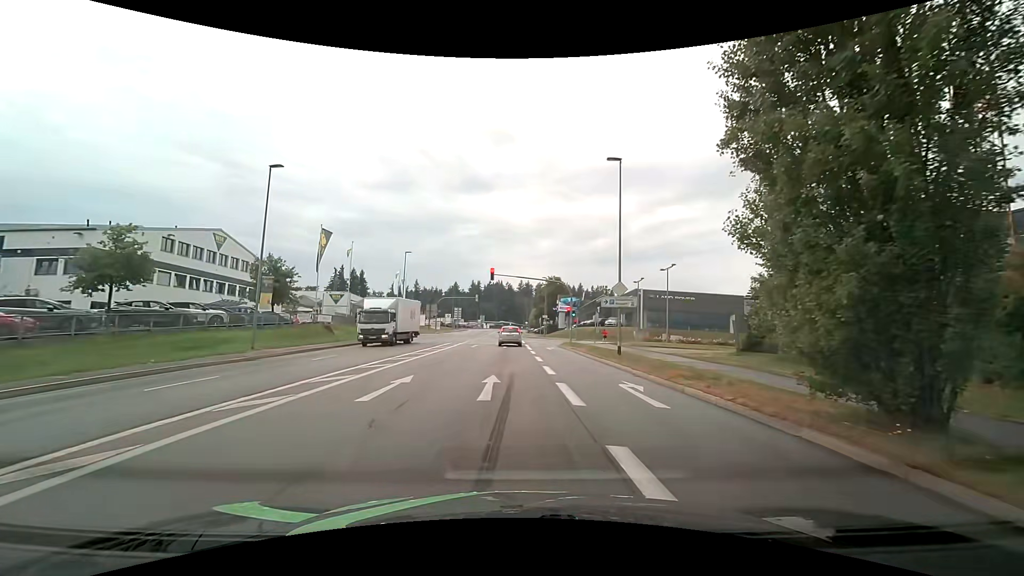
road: tertiary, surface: asphalt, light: Day
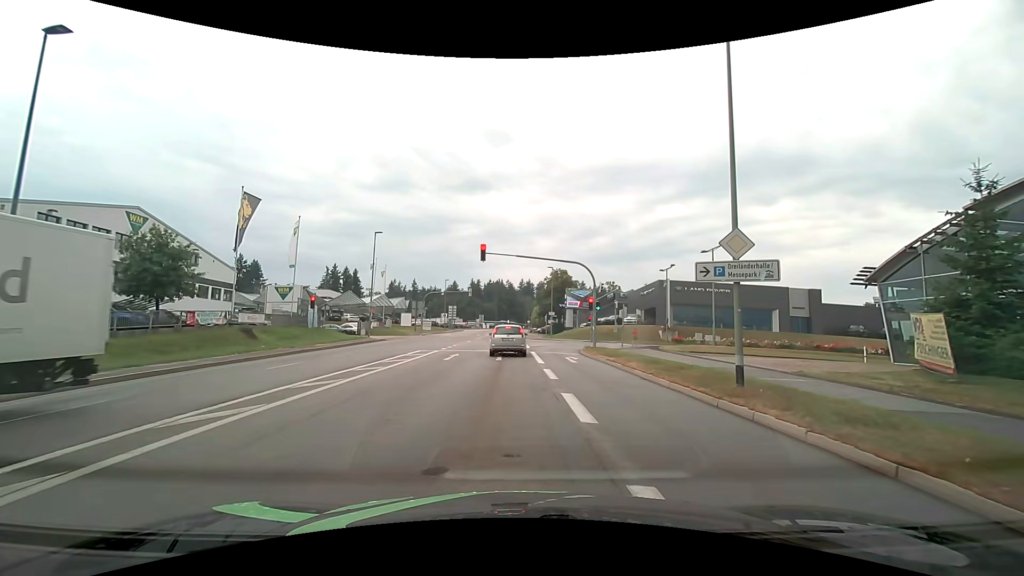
(-0.1, +13.3) m; 0°
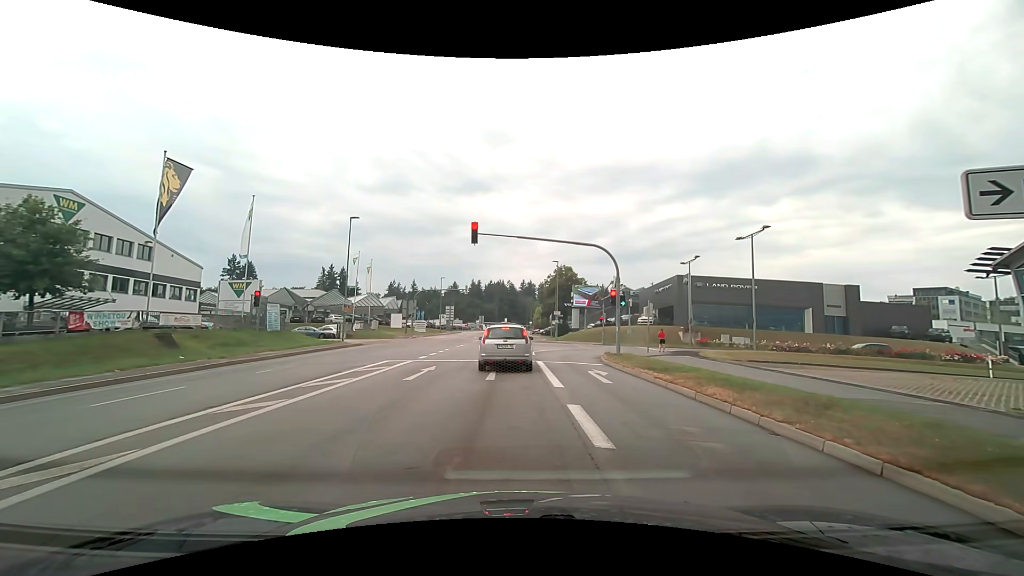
(-0.1, +7.3) m; -1°
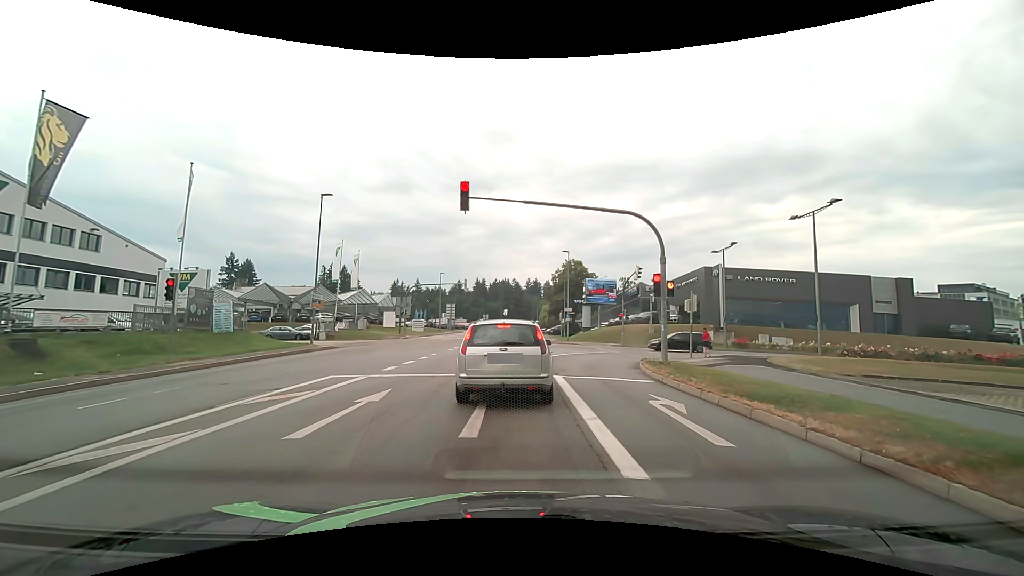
(0.0, +7.0) m; 0°
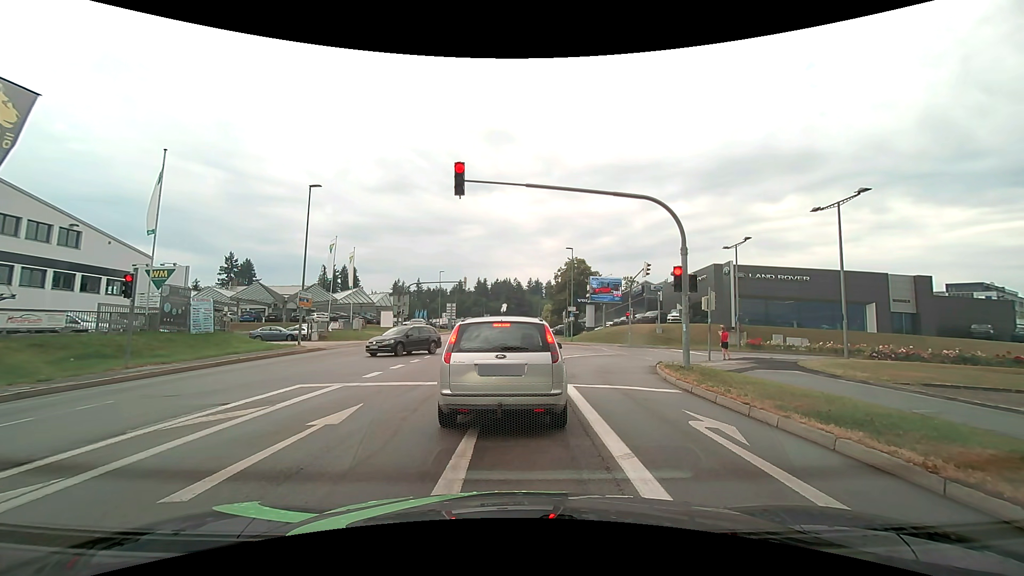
(0.0, +2.1) m; +1°
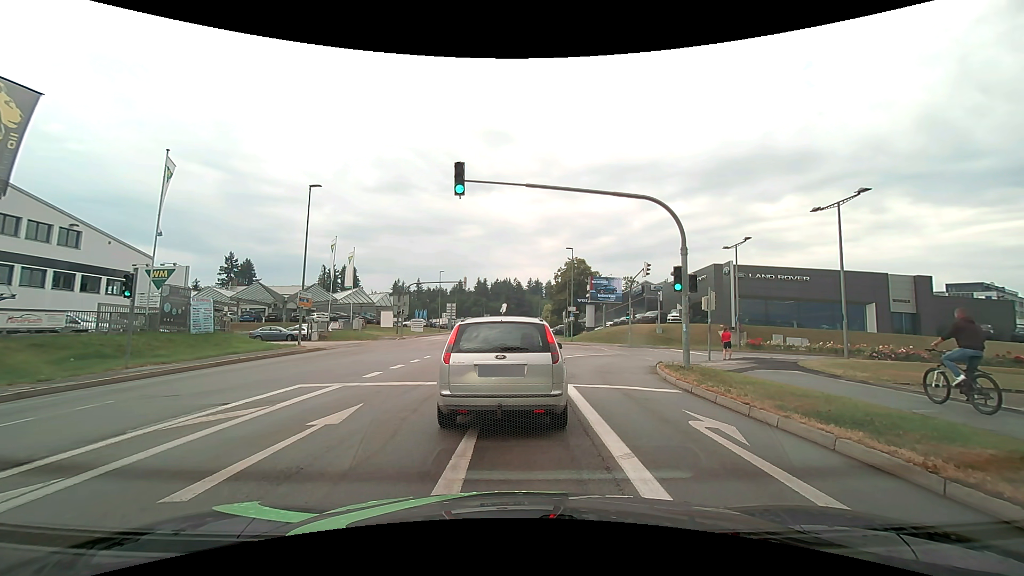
(0.0, 0.0) m; 0°
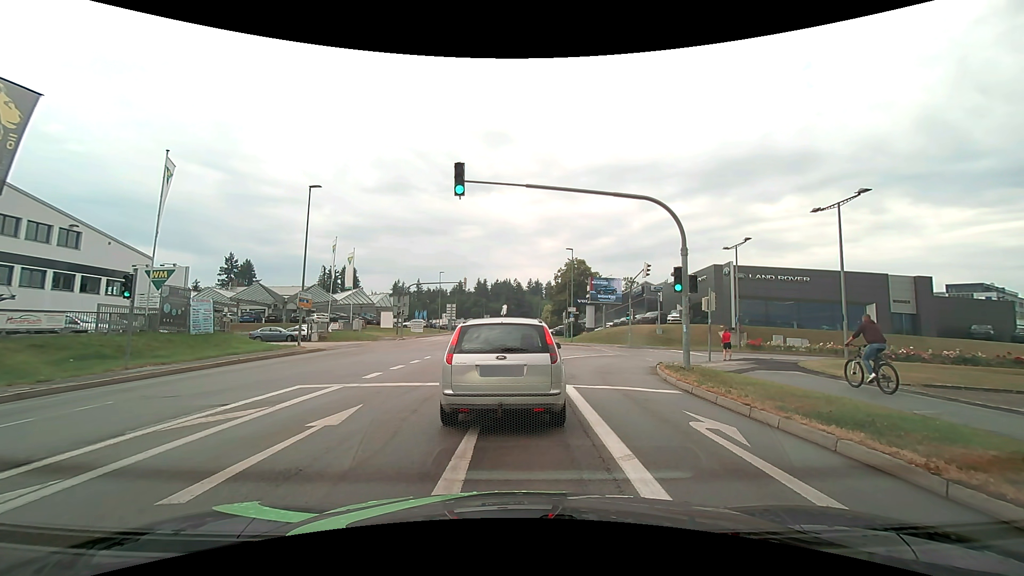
(0.0, 0.0) m; 0°
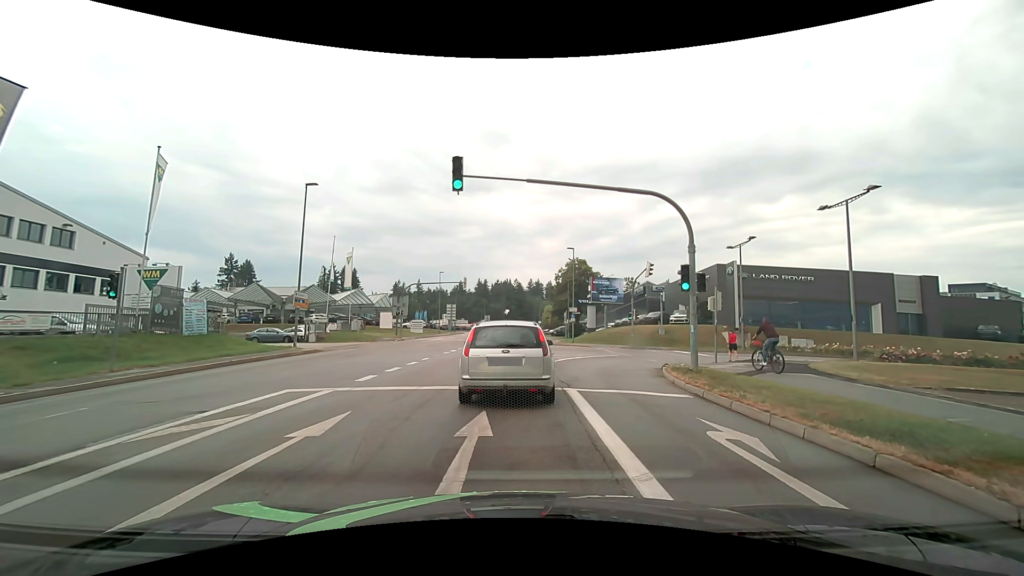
(0.0, +0.7) m; 0°
(0, +10) (-1, +20) (-1, +30) (-1, +40) (-1, +50) (-1, +60) (-2, +70) (-2, +80) (-2, +90) (-2, +100) m
